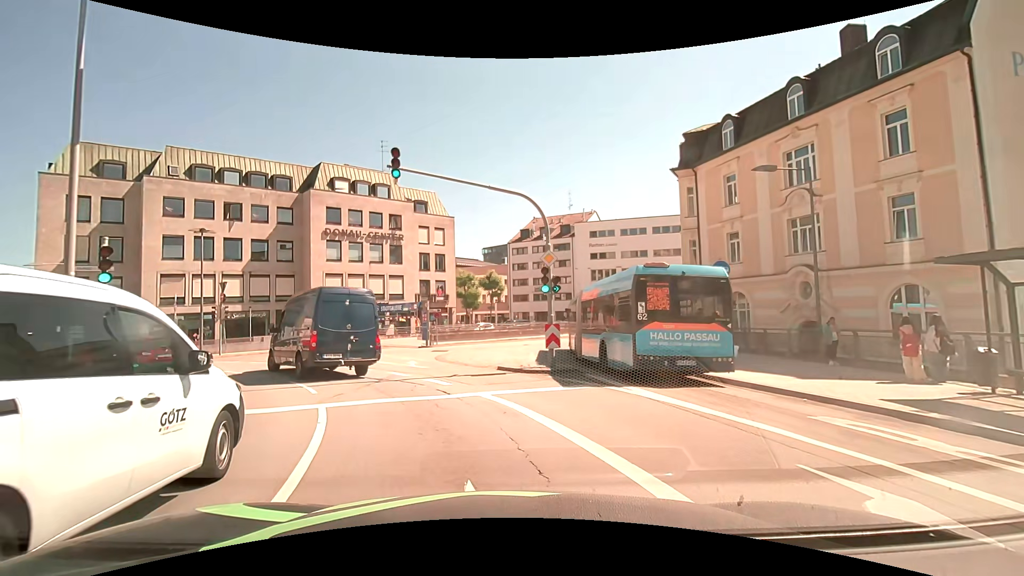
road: primary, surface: asphalt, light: Day
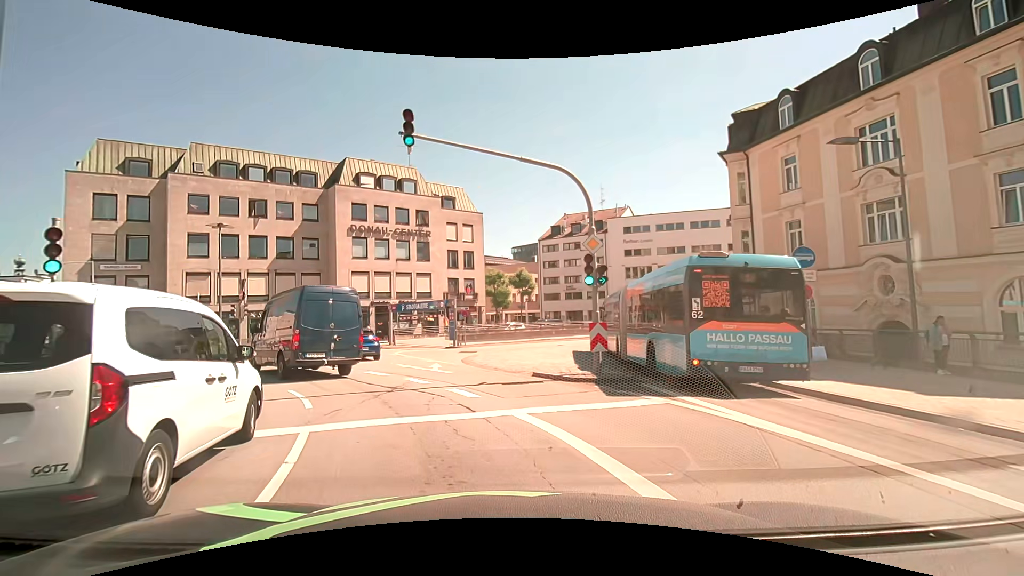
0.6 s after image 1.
(-0.1, +2.6) m; -3°
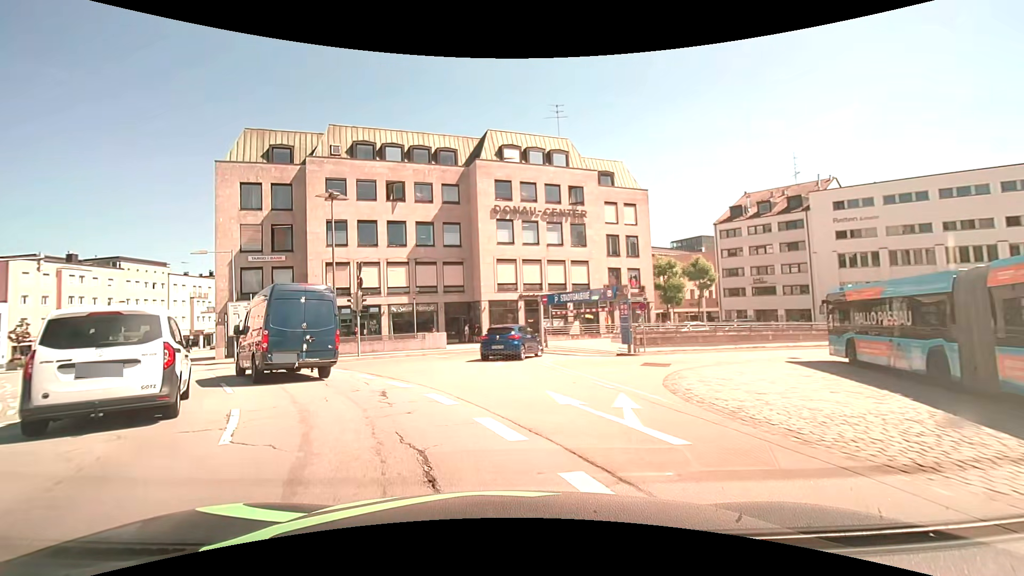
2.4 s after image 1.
(-1.4, +9.7) m; -17°
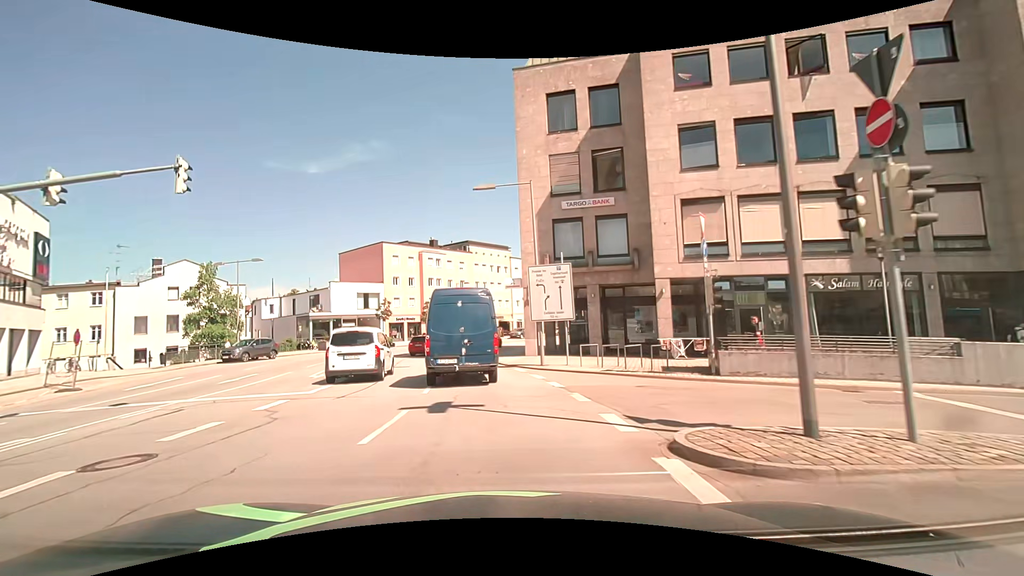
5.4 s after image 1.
(-6.4, +18.0) m; -38°
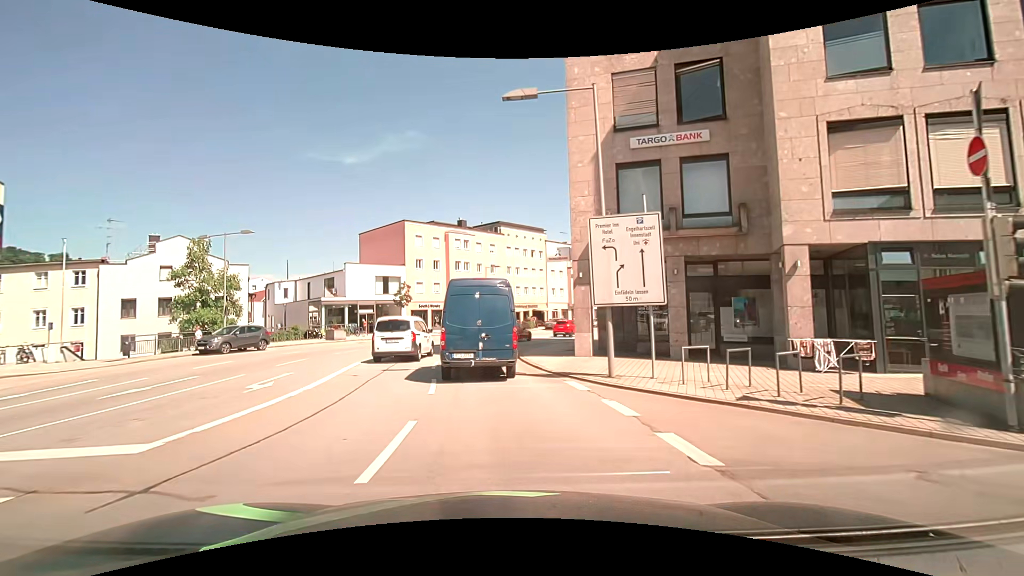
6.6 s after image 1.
(-0.3, +7.6) m; -2°
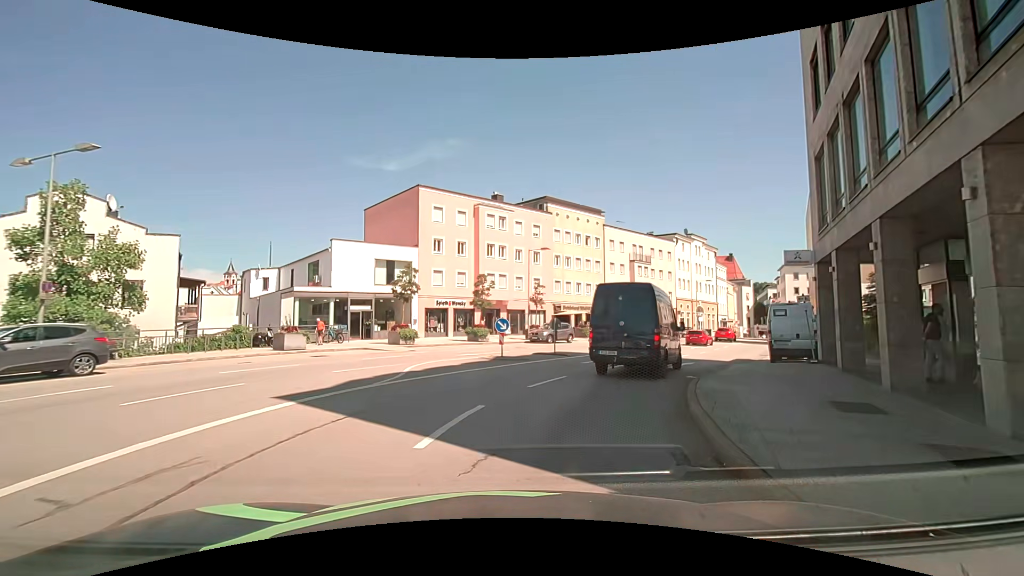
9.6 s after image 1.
(-1.7, +17.2) m; -6°
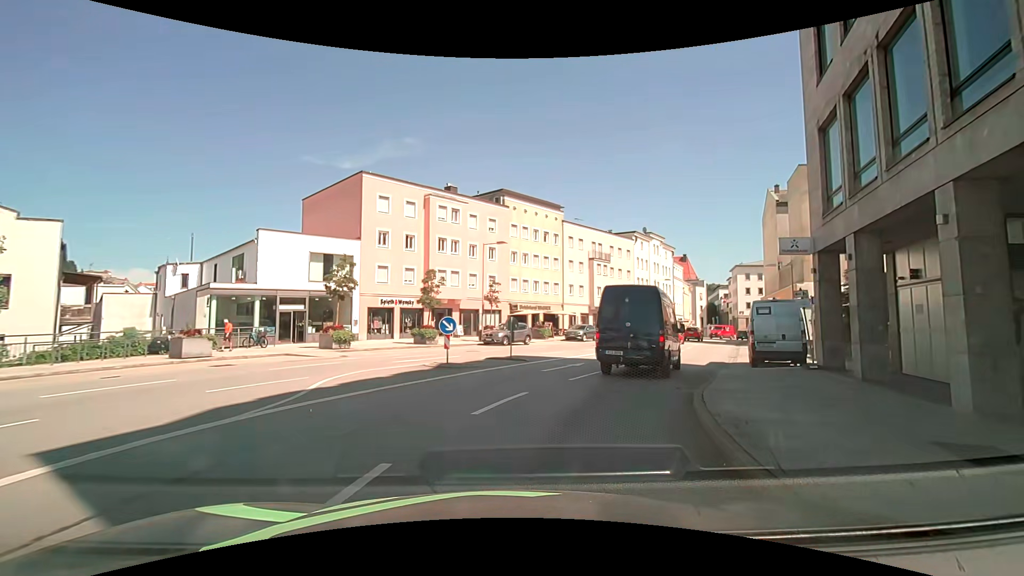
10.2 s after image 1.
(0.0, +3.5) m; +3°
(+1, +10) (+5, +19) (+10, +28) (+14, +37) (+19, +46) (+24, +55) (+28, +63) (+33, +72) (+39, +80) (+47, +86) m
